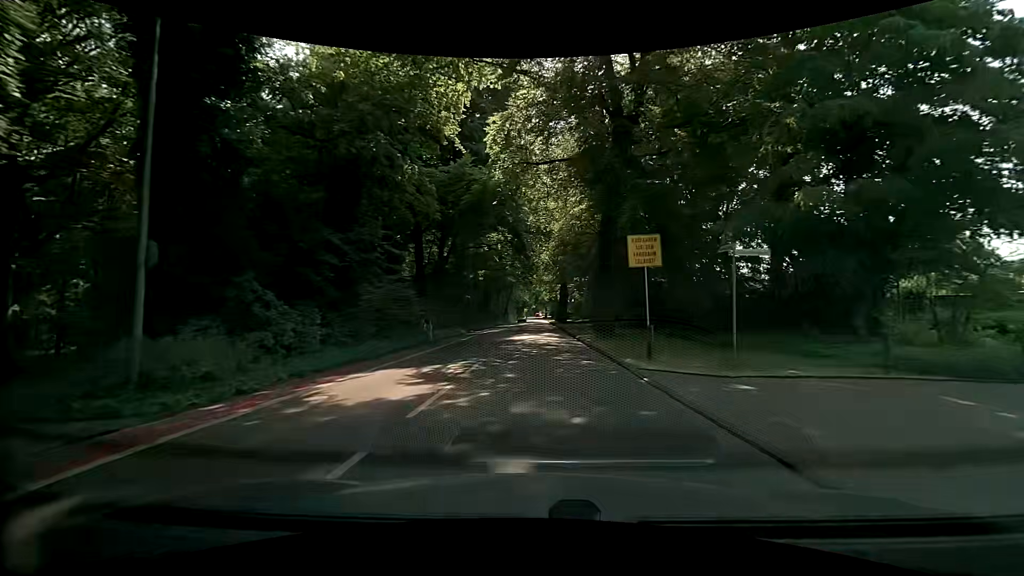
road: tertiary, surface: asphalt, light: Day
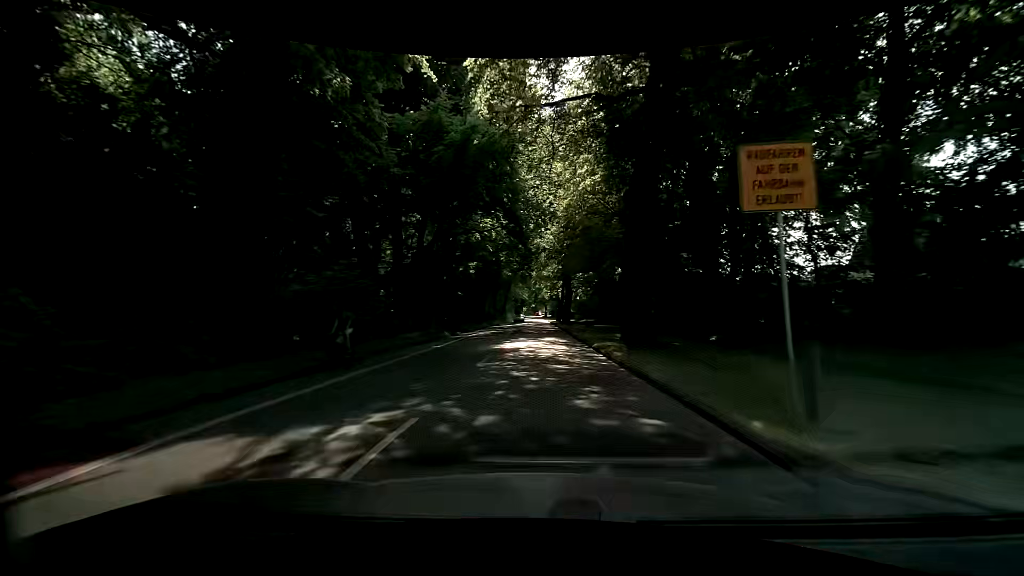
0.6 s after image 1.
(0.0, +7.6) m; -1°
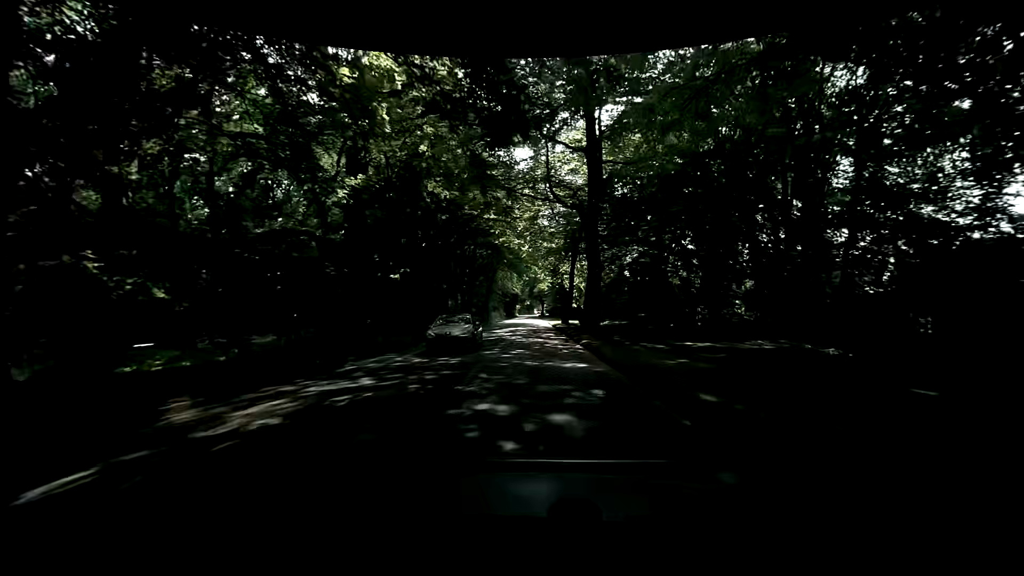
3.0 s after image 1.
(+0.8, +30.5) m; +2°
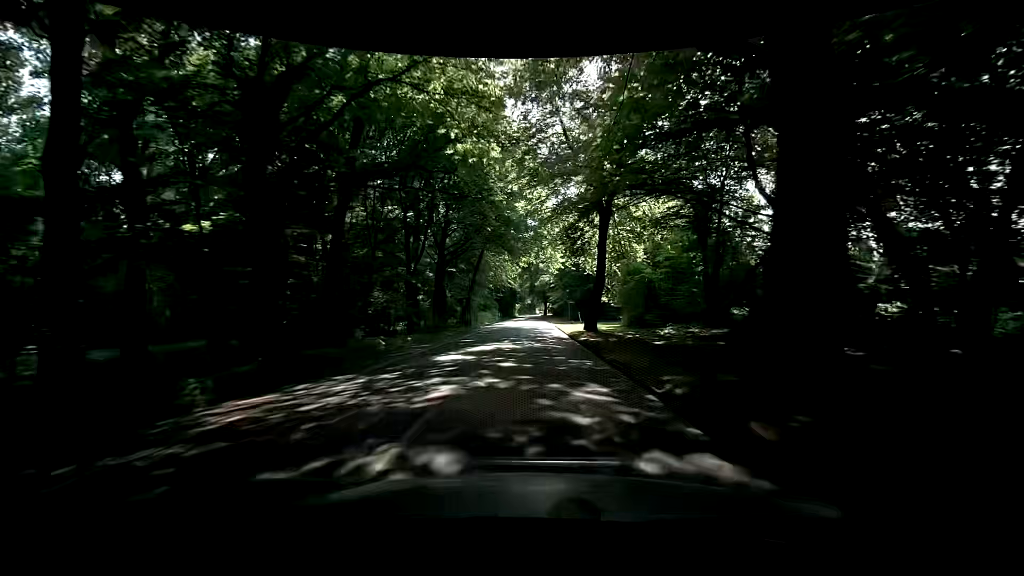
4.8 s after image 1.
(-0.1, +22.9) m; 0°
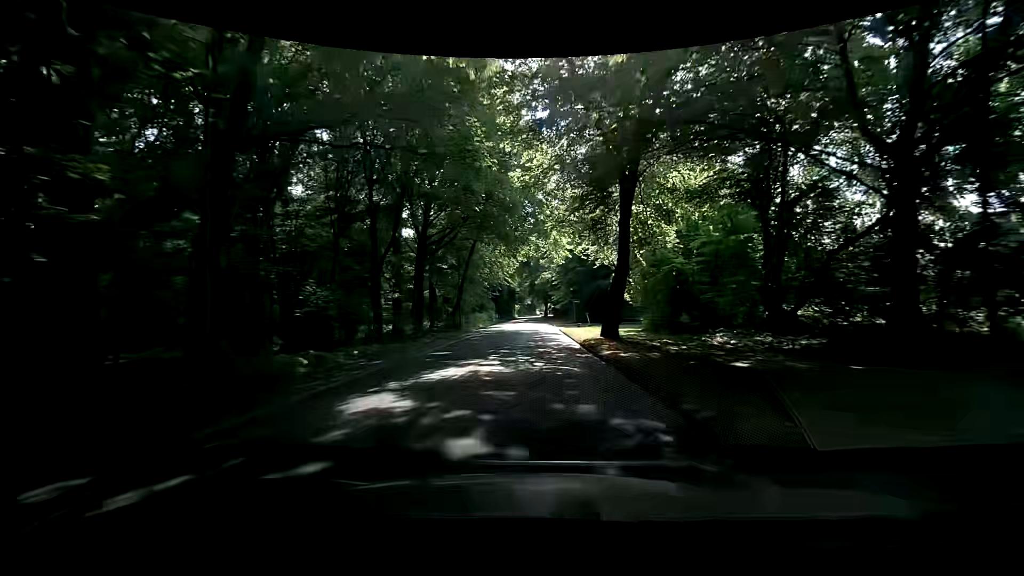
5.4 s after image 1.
(0.0, +7.6) m; 0°
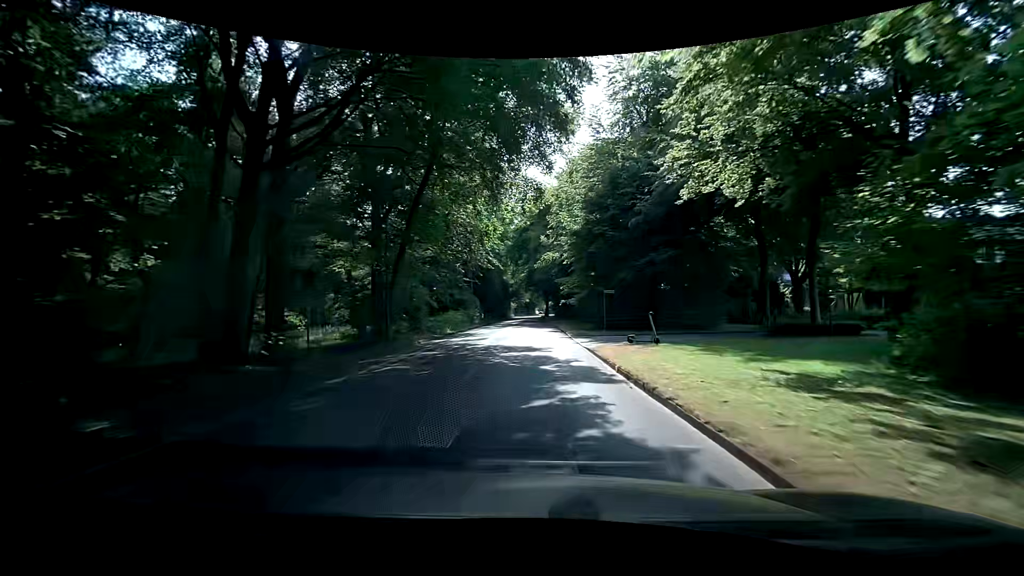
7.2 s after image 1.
(-0.1, +22.9) m; 0°
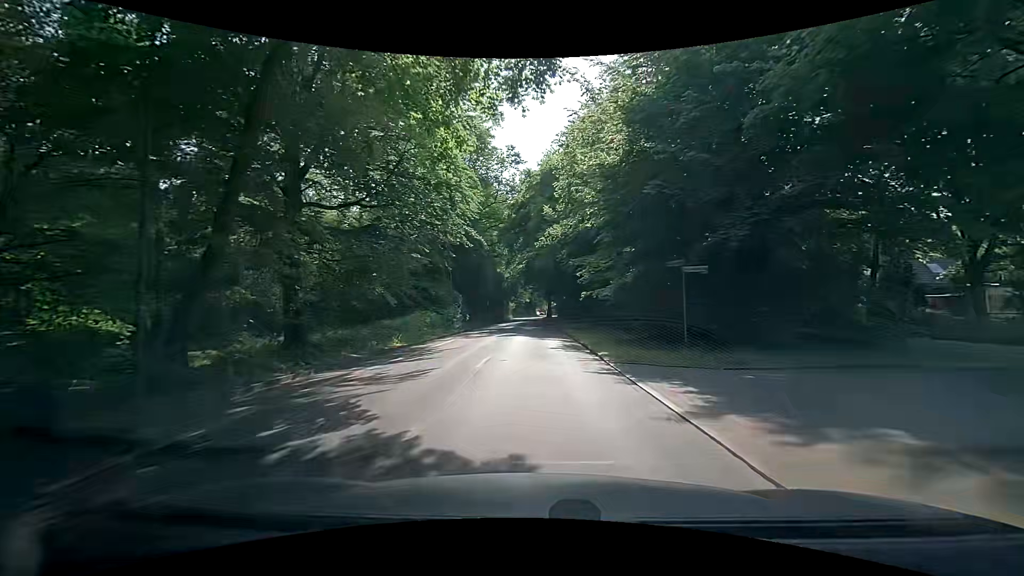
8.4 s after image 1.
(0.0, +15.3) m; -2°
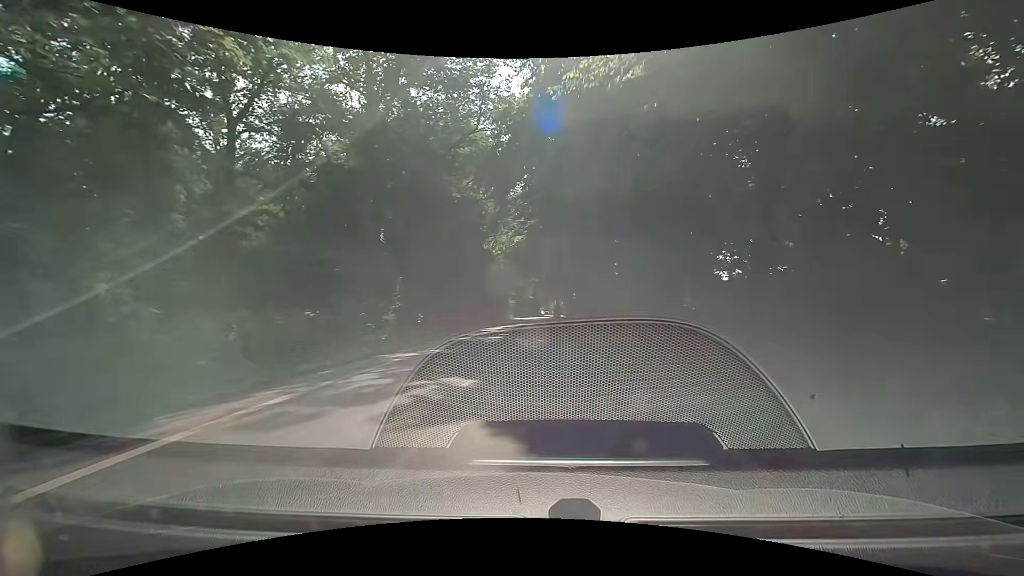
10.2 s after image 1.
(+0.2, +22.8) m; -1°
(0, +10) (0, +20) (+1, +30) (+1, +40) (+1, +50) (+2, +60) (+2, +70) (+2, +80) (+3, +90) (+3, +100) m
